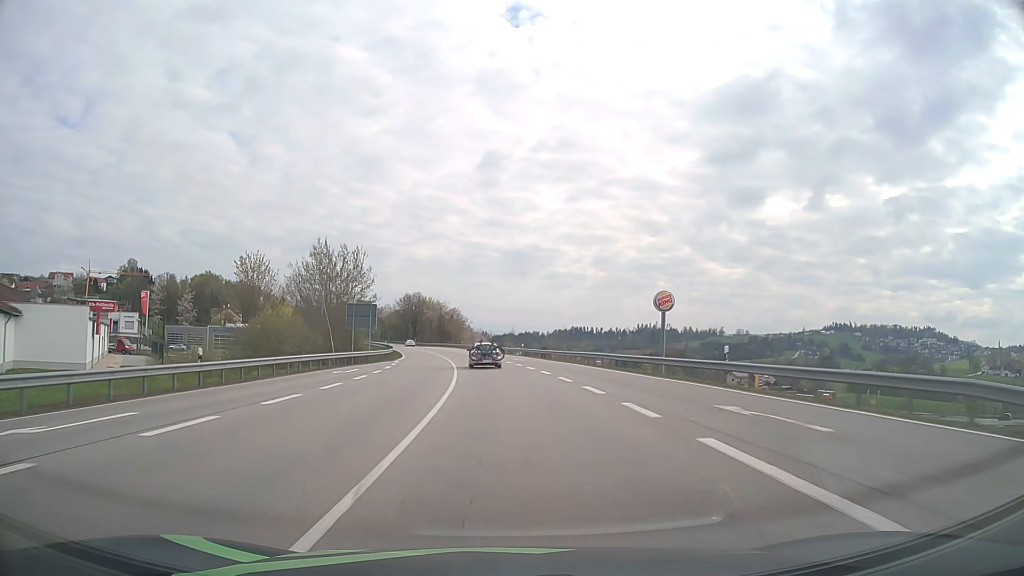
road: primary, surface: asphalt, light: Day
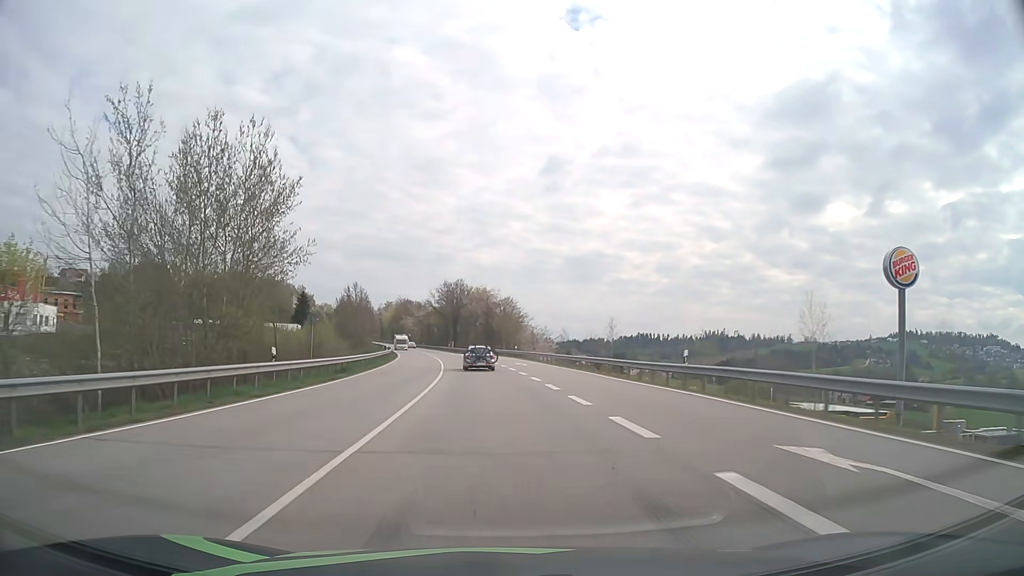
(-2.2, +50.3) m; -5°
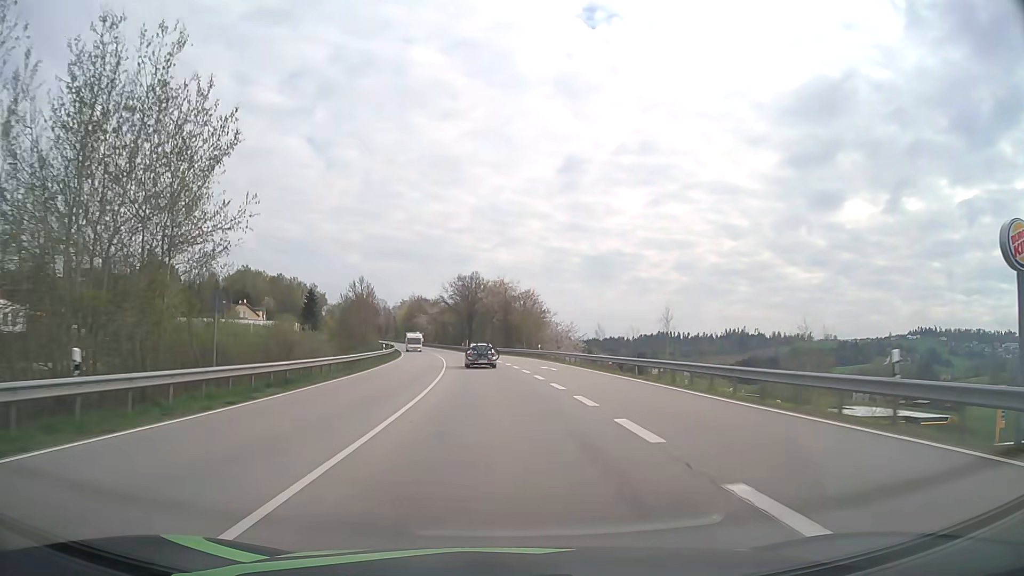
(-0.2, +12.6) m; -2°
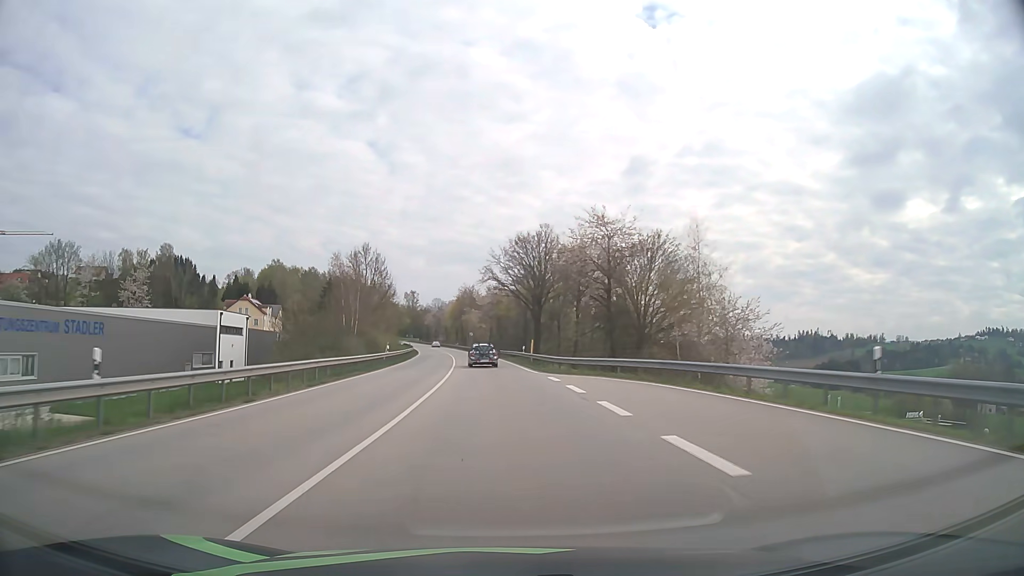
(-2.6, +50.5) m; -6°
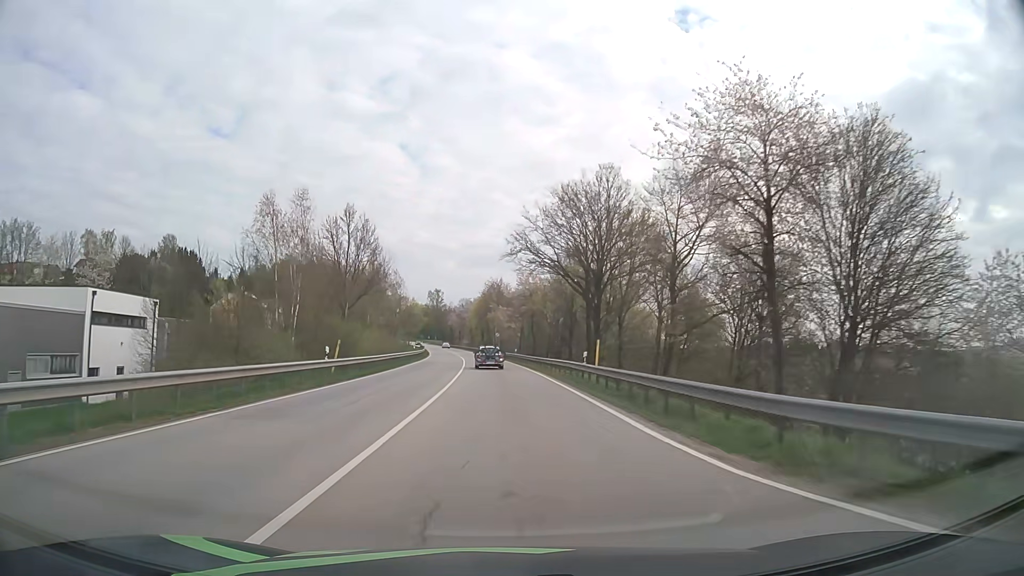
(-0.7, +25.7) m; -3°
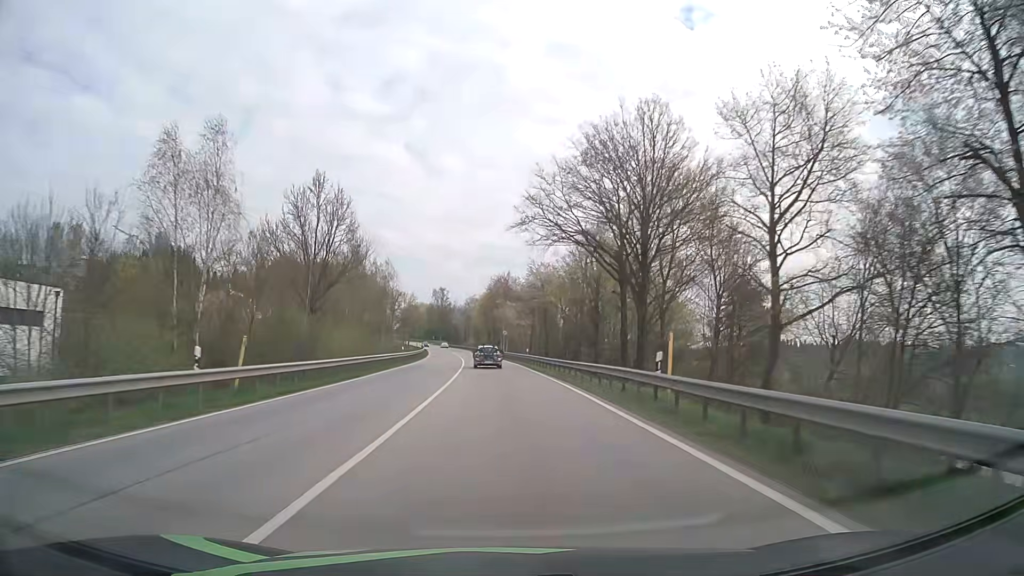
(-0.1, +13.0) m; -1°
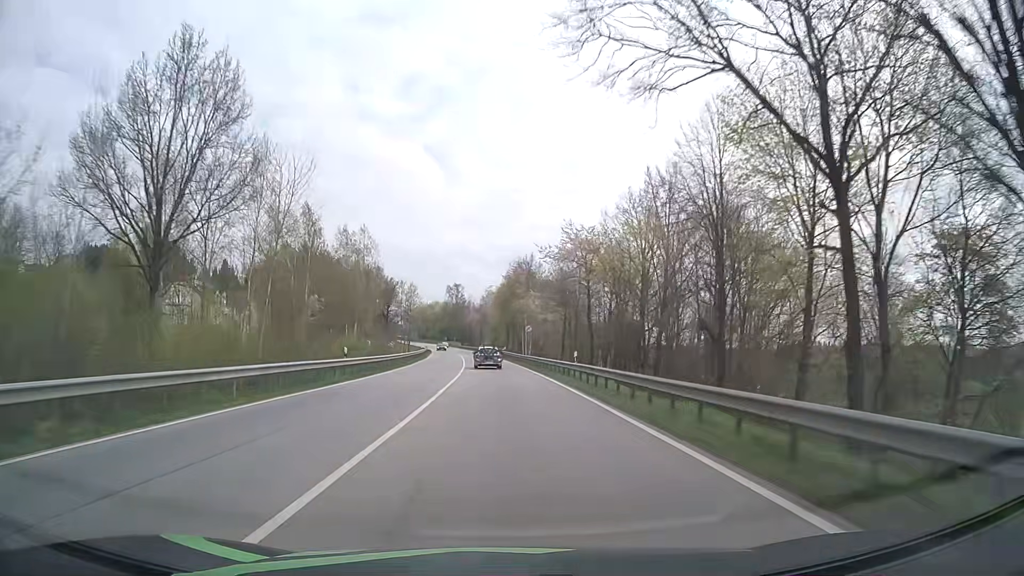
(-0.4, +26.2) m; -2°
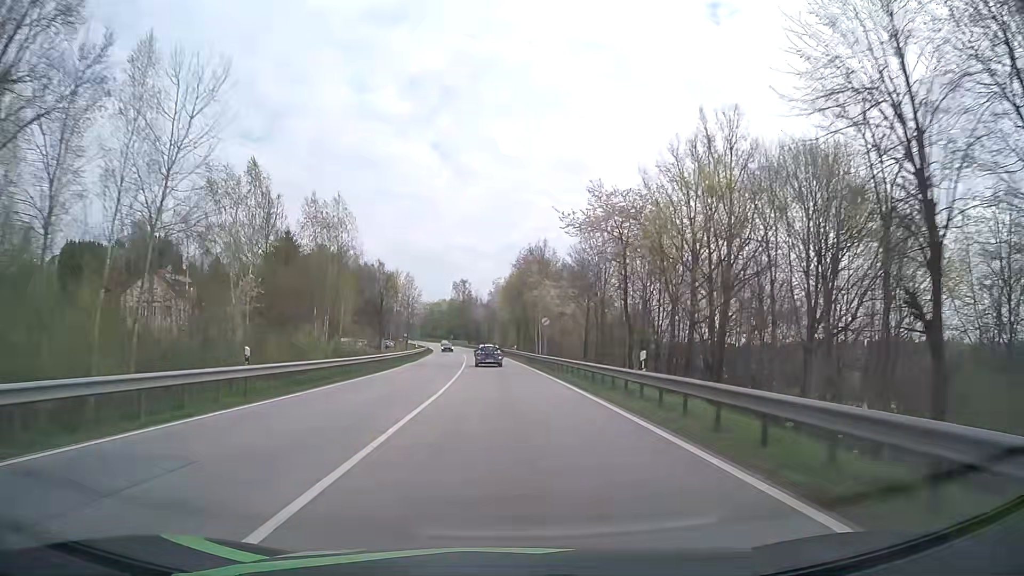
(-0.1, +13.2) m; -1°
(0, +10) (0, +20) (0, +30) (-1, +40) (-1, +50) (-2, +60) (-3, +70) (-3, +80) (-4, +90) (-5, +100) m
